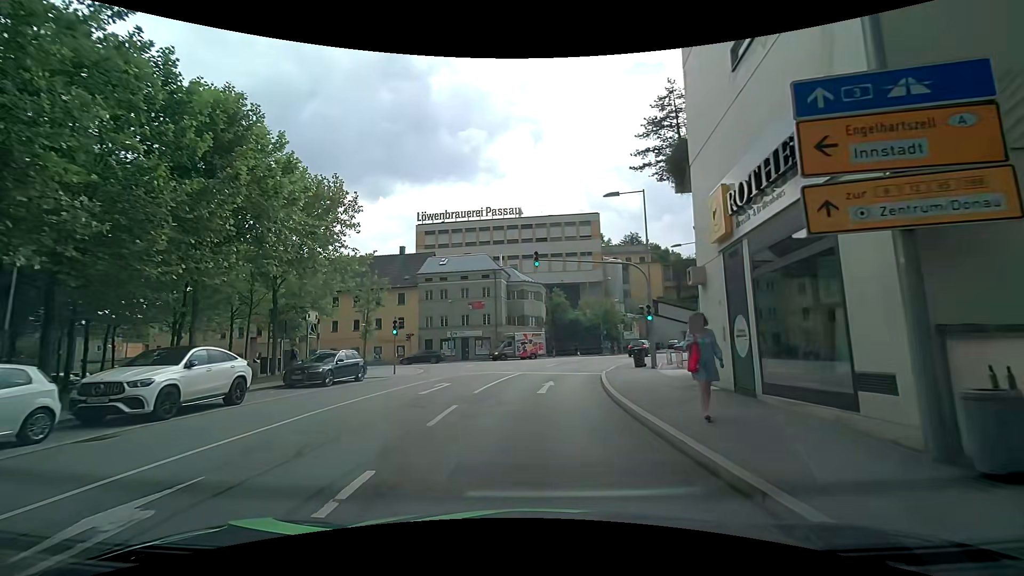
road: residential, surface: asphalt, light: Day
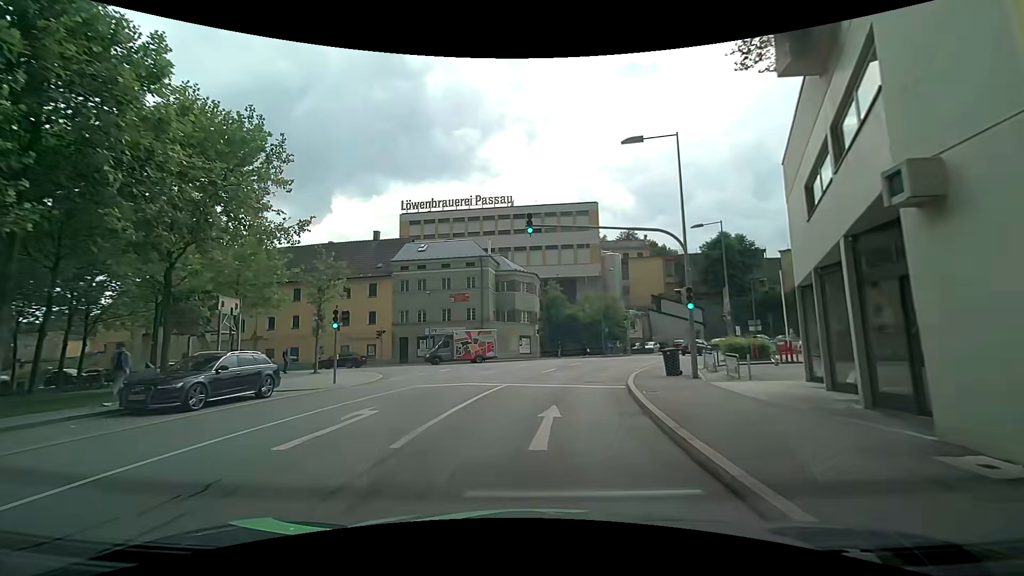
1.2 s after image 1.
(0.0, +8.0) m; -1°
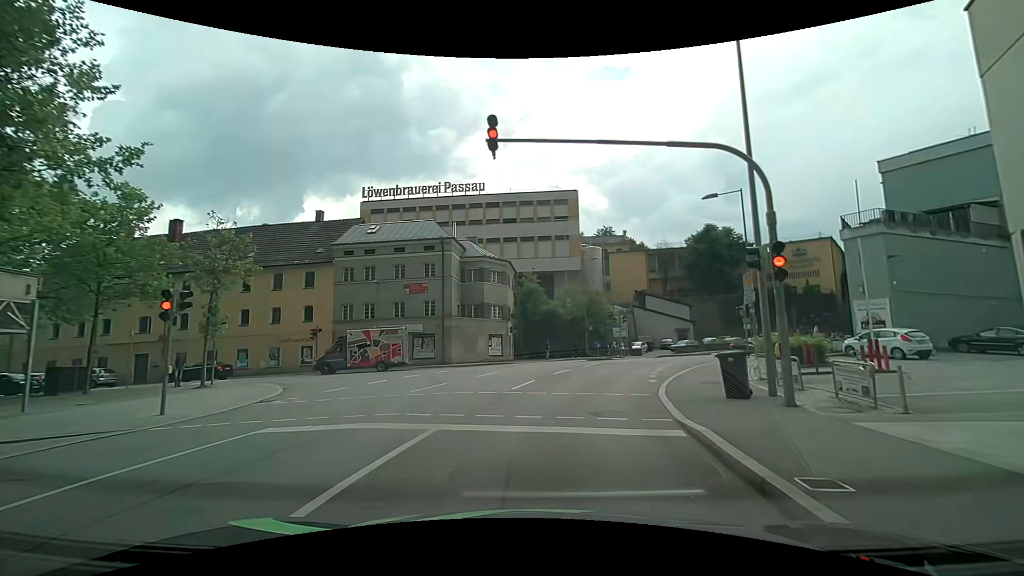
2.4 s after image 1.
(+0.4, +8.4) m; +5°
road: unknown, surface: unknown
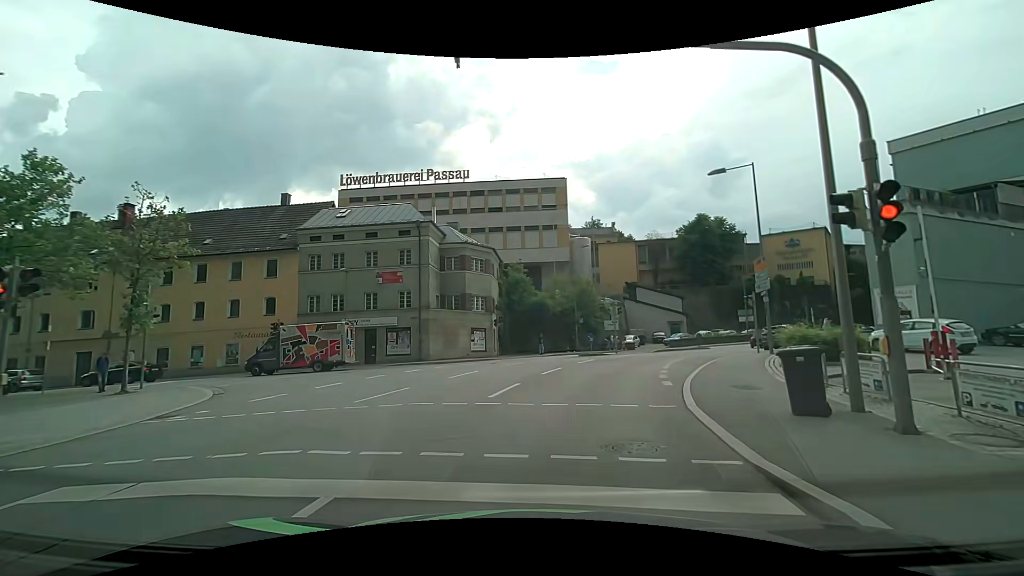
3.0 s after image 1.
(0.0, +3.3) m; 0°
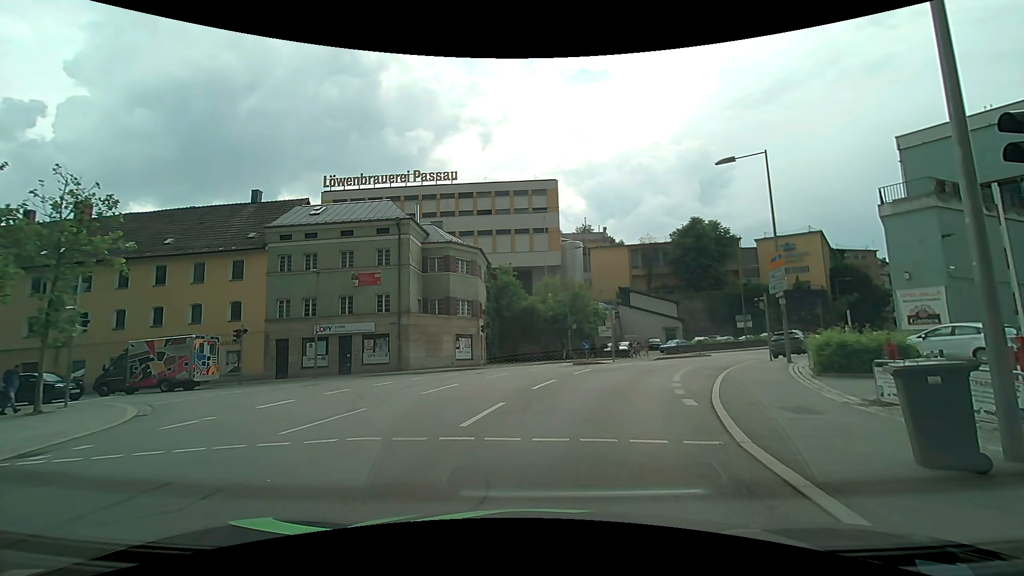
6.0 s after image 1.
(0.0, +2.5) m; +3°
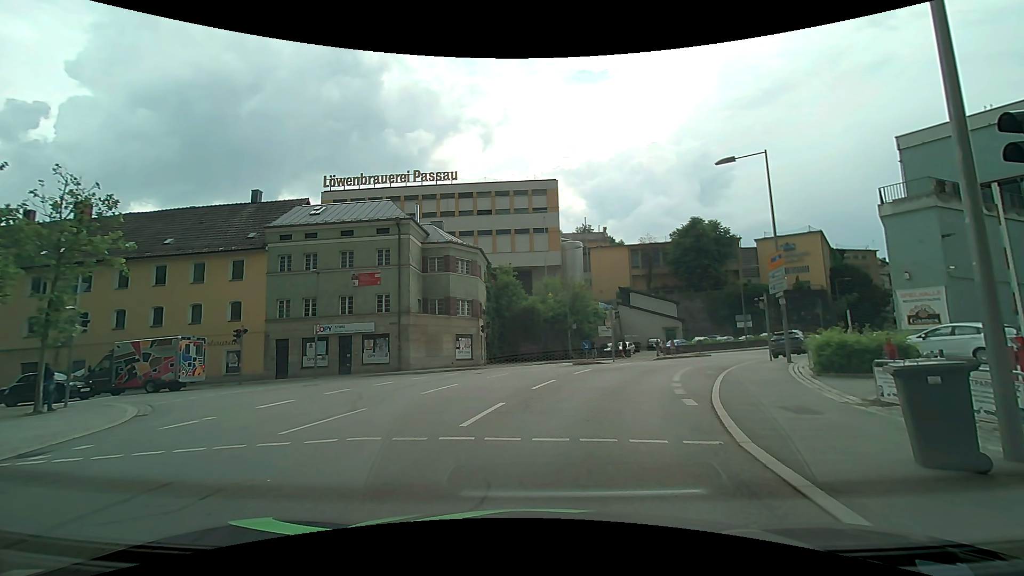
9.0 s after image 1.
(0.0, 0.0) m; 0°
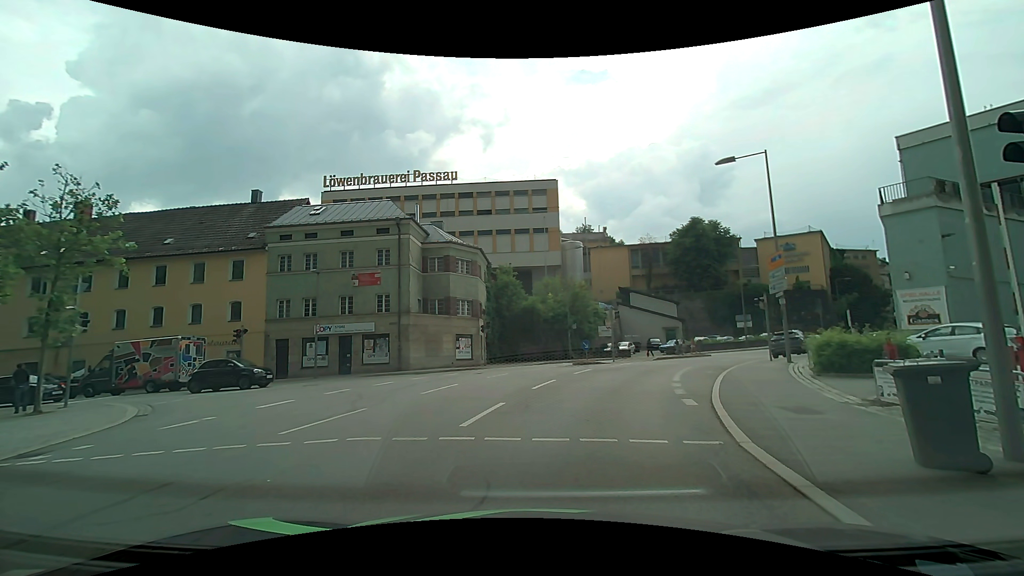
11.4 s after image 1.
(0.0, 0.0) m; 0°
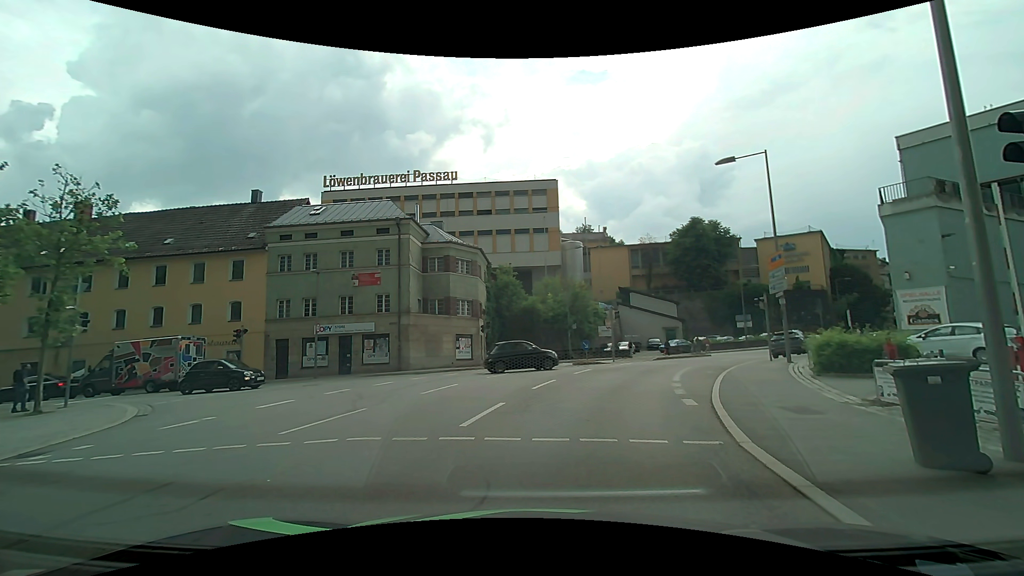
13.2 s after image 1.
(0.0, 0.0) m; 0°
(0, +10) (+2, +20) (+6, +29) (+11, +38) (+17, +46) (+24, +53) (+30, +61) (+37, +68) (+45, +75) (+52, +81) m
